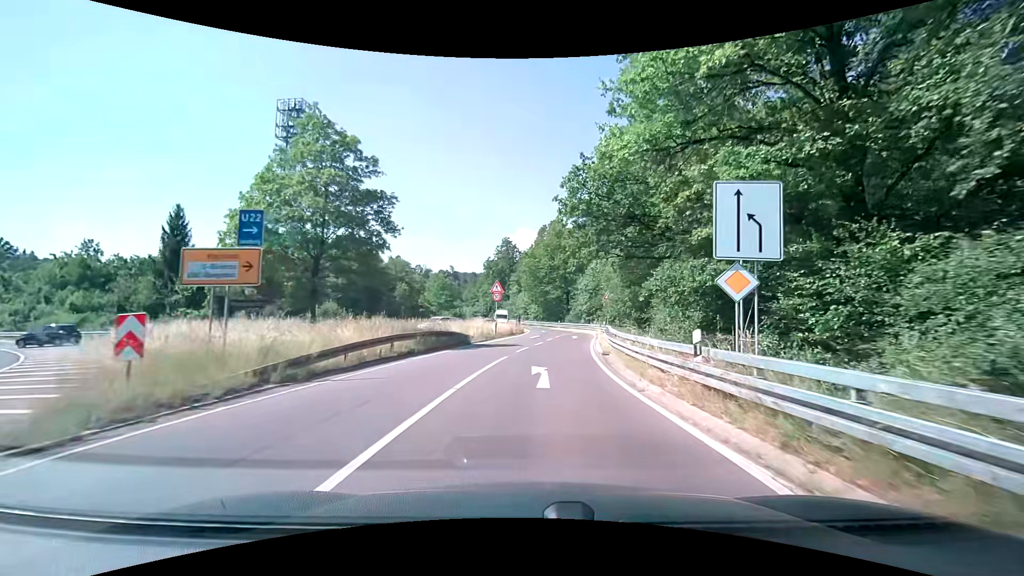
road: secondary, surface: asphalt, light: Day
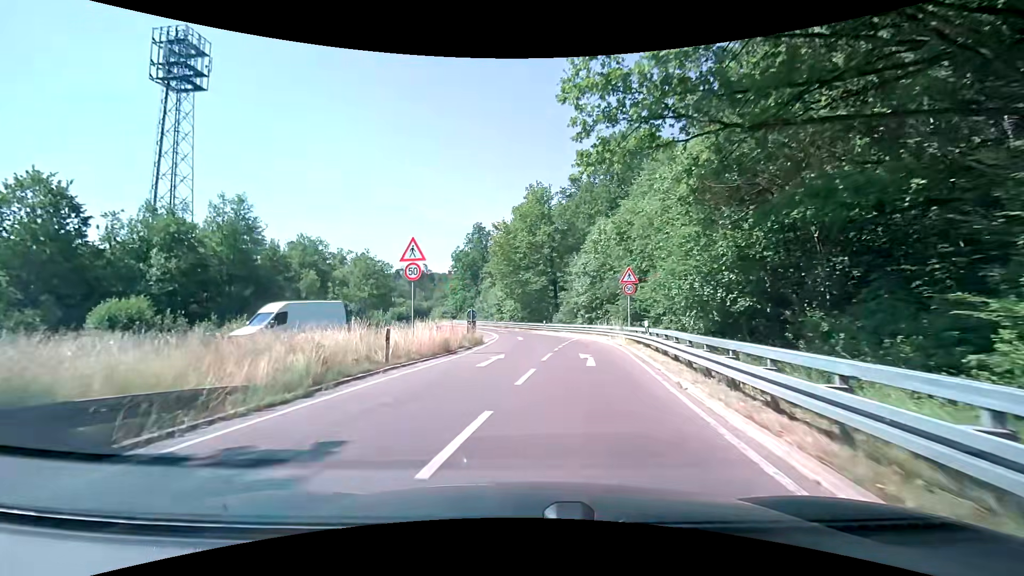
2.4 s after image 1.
(+1.2, +23.5) m; +1°
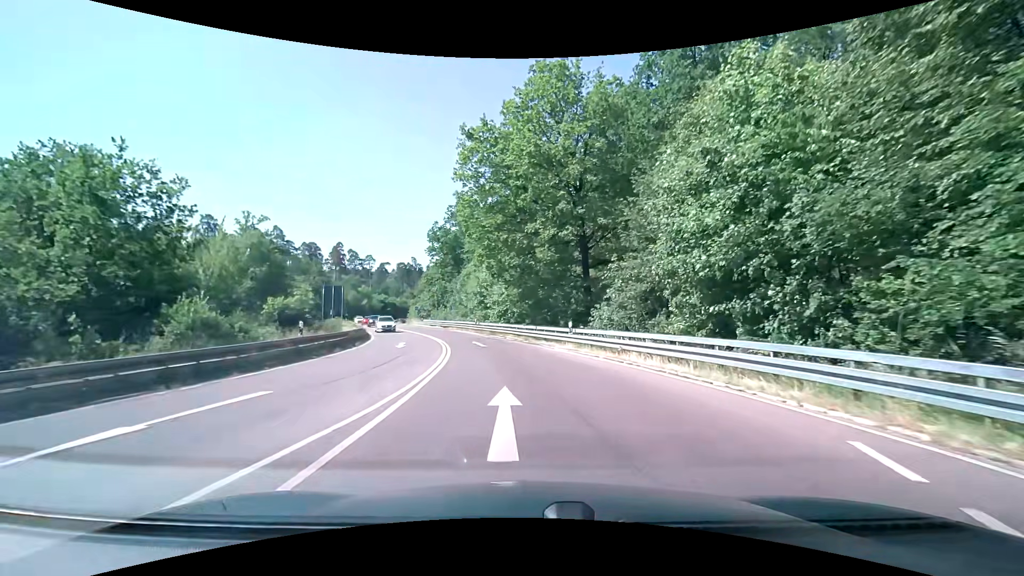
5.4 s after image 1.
(0.0, +29.8) m; +1°
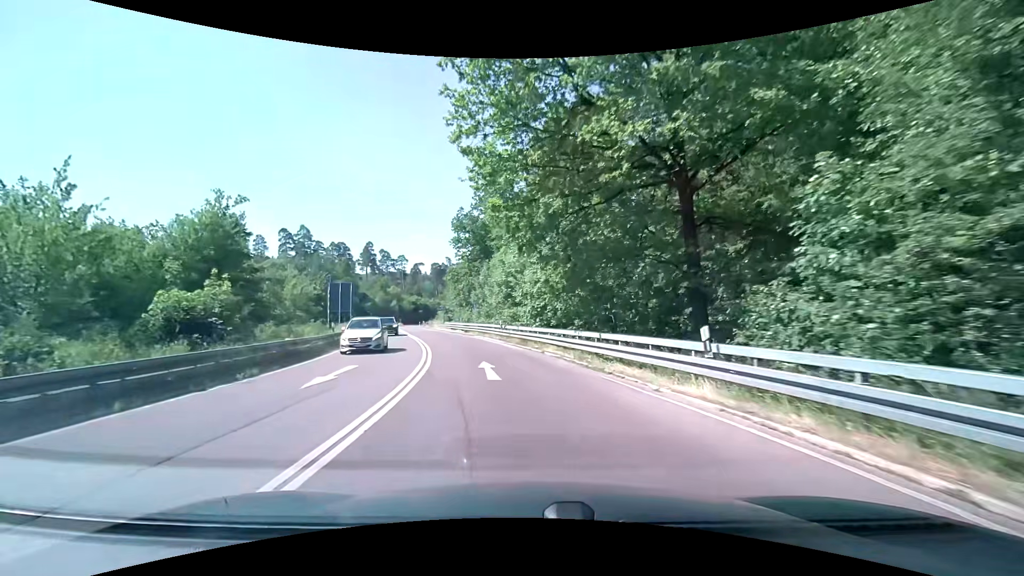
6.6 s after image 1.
(-0.4, +13.8) m; -4°
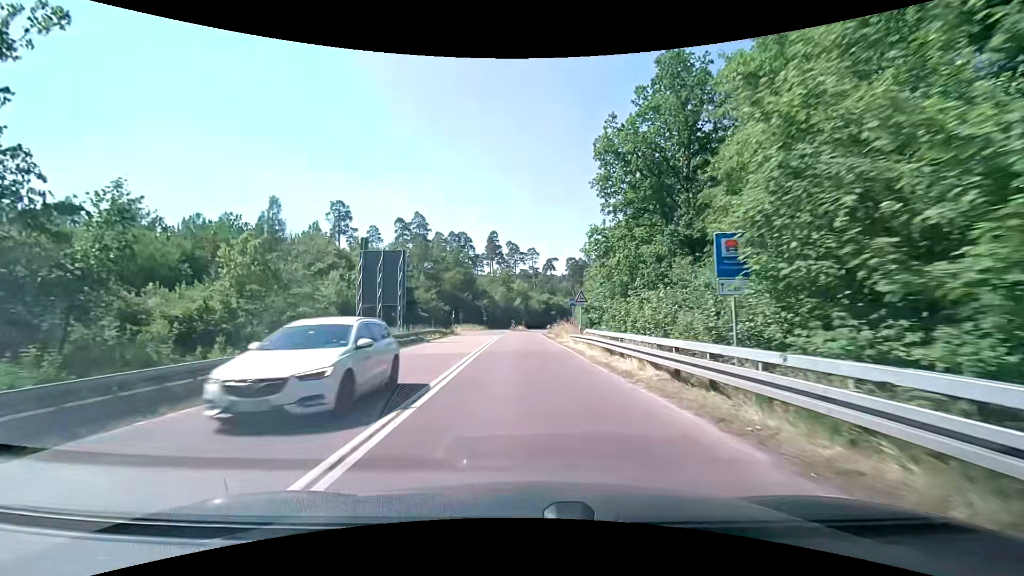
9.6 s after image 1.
(-5.8, +35.3) m; -16°
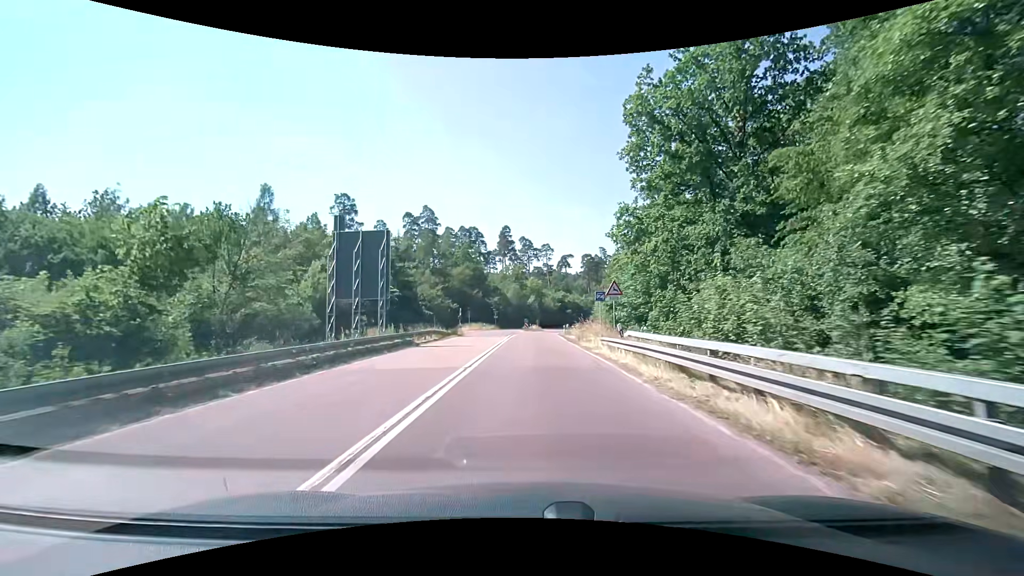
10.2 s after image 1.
(-0.1, +7.3) m; -2°
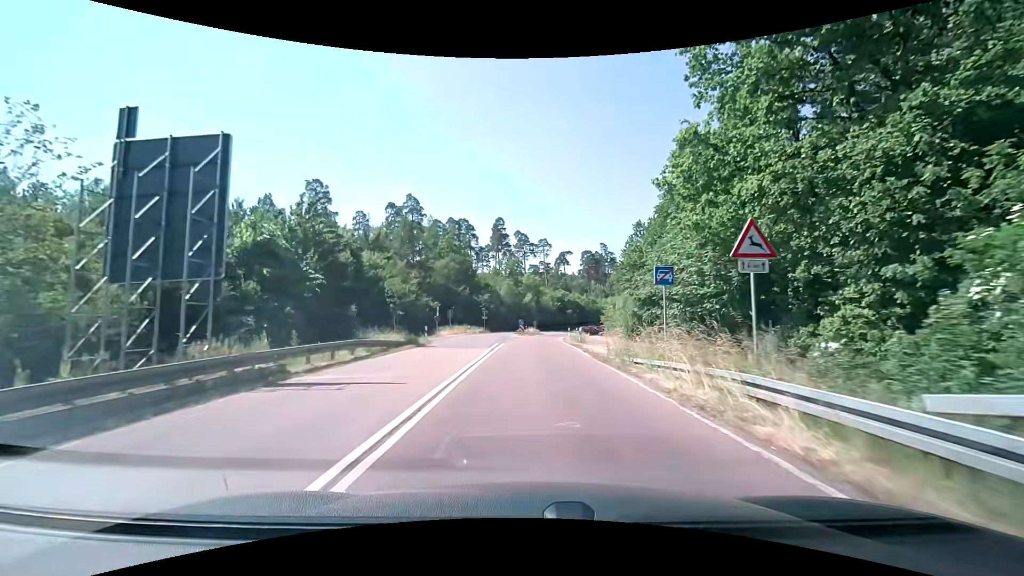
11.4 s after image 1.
(0.0, +14.8) m; +1°
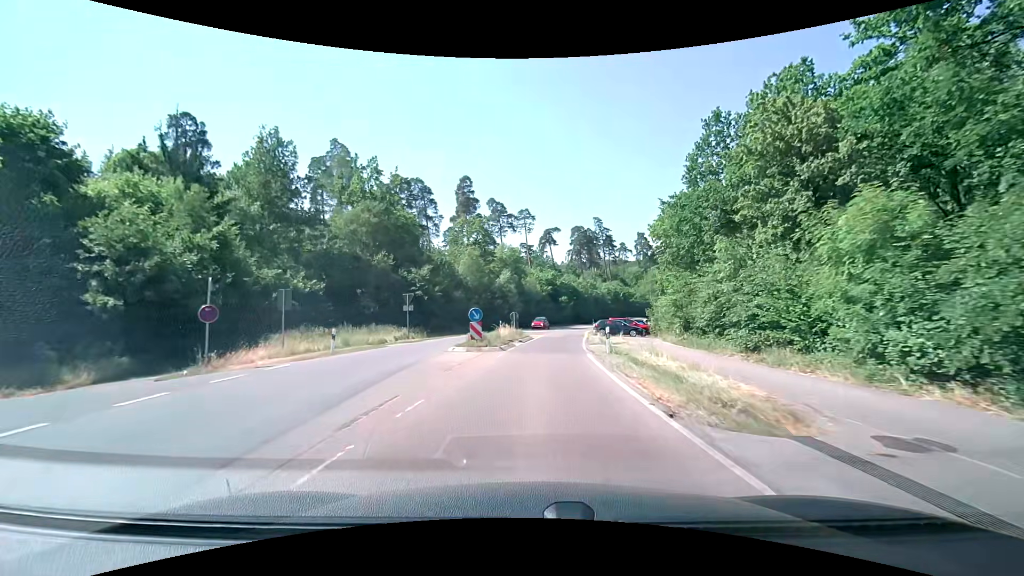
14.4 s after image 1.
(+0.6, +36.6) m; +2°
(0, +10) (0, +20) (+1, +30) (+2, +40) (+4, +50) (+5, +60) (+8, +69) (+11, +79) (+14, +88) (+18, +98) m
